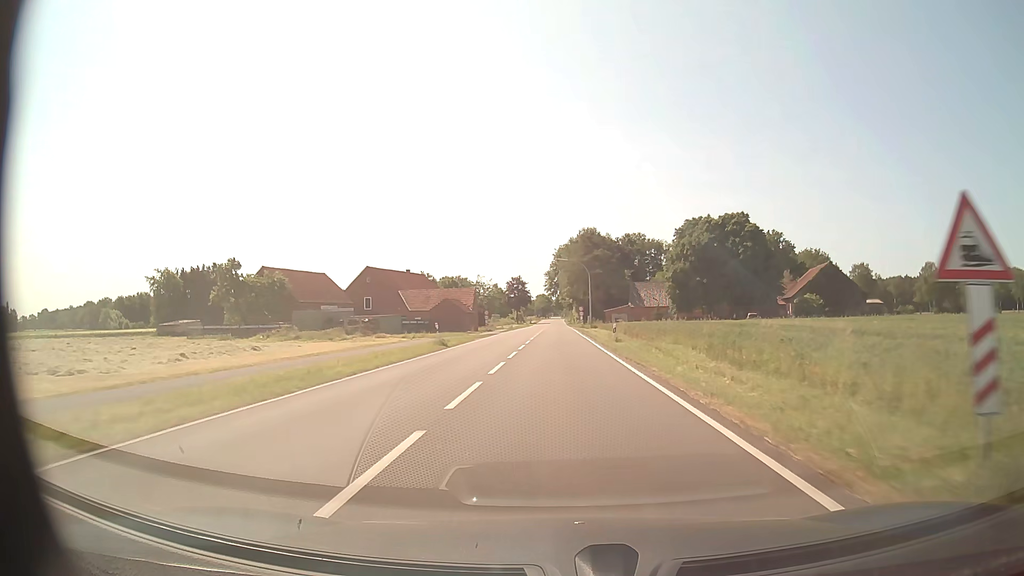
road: tertiary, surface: asphalt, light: Day
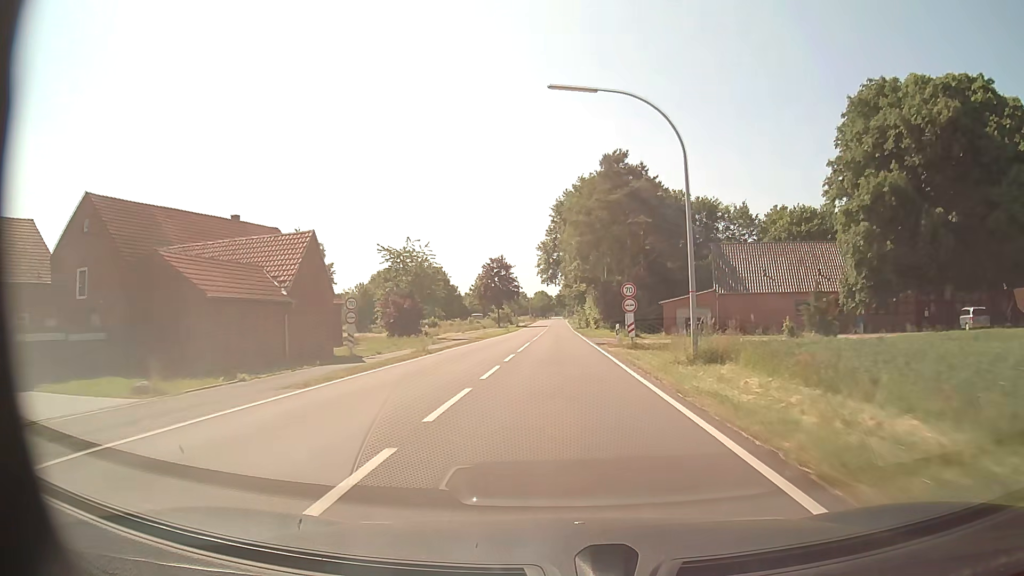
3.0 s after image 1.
(0.0, +56.5) m; 0°
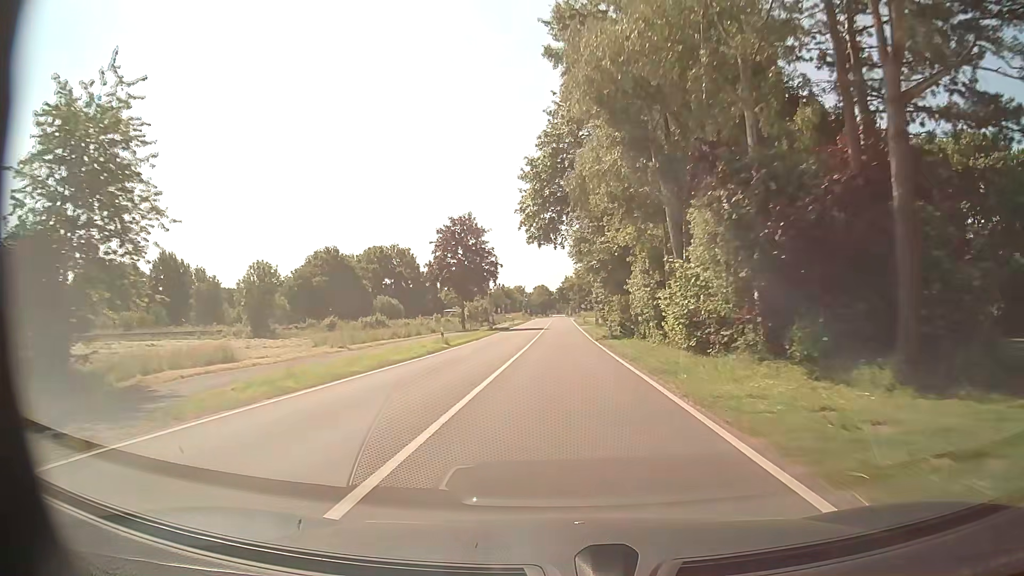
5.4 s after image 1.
(-0.1, +45.2) m; 0°
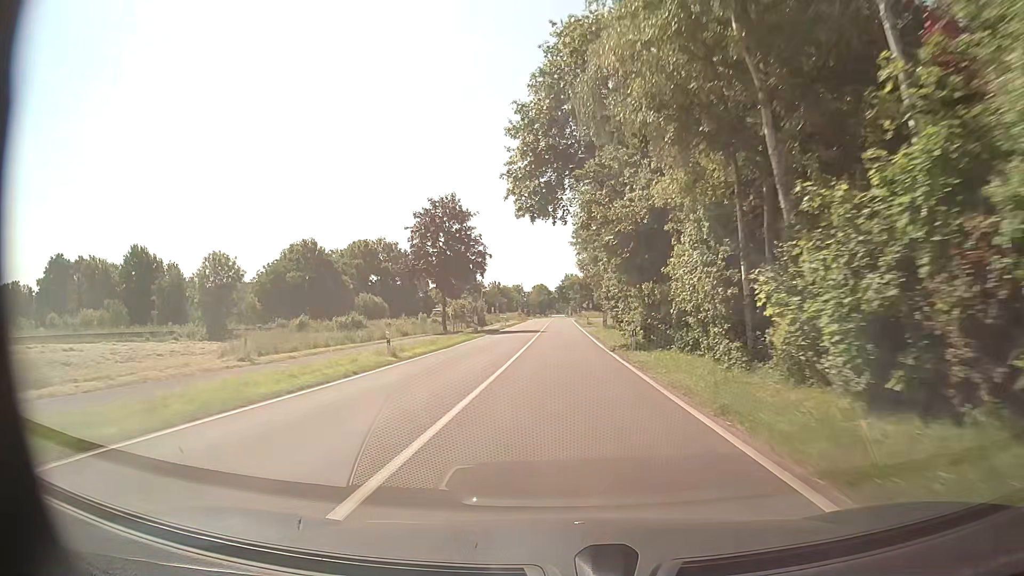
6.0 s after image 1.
(0.0, +11.3) m; 0°
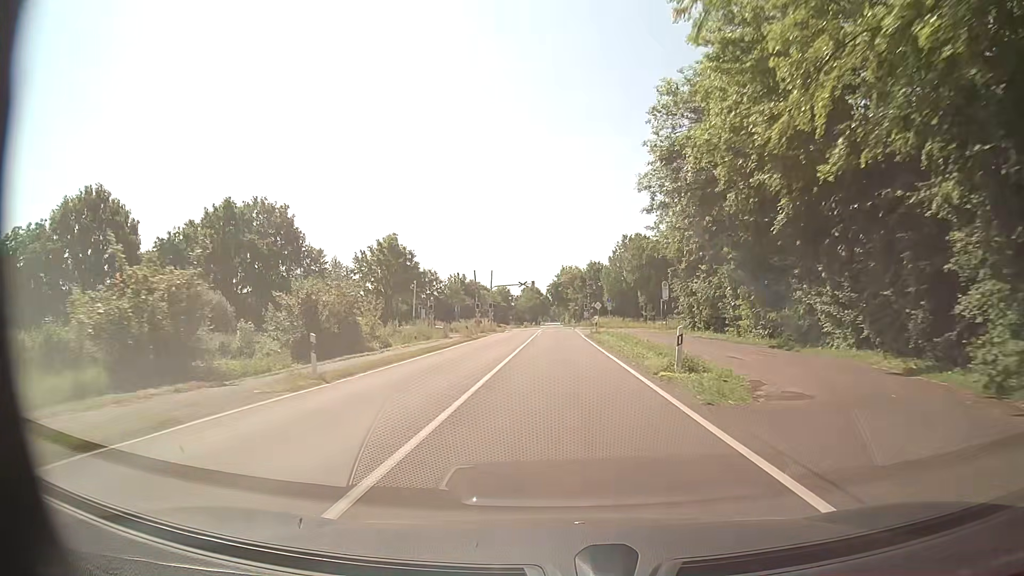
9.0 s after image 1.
(+0.1, +56.5) m; +1°
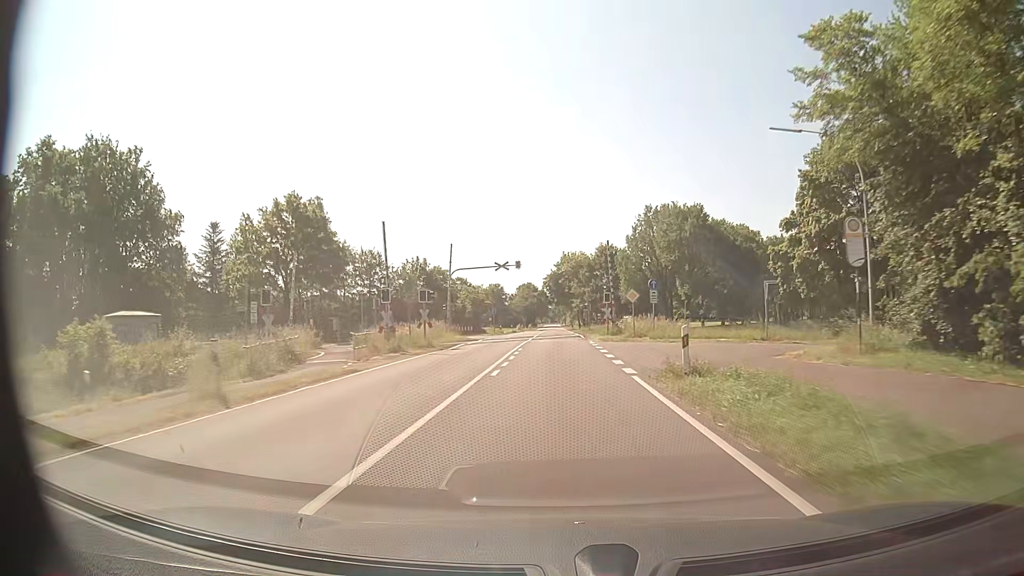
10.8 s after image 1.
(-0.1, +33.7) m; 0°
